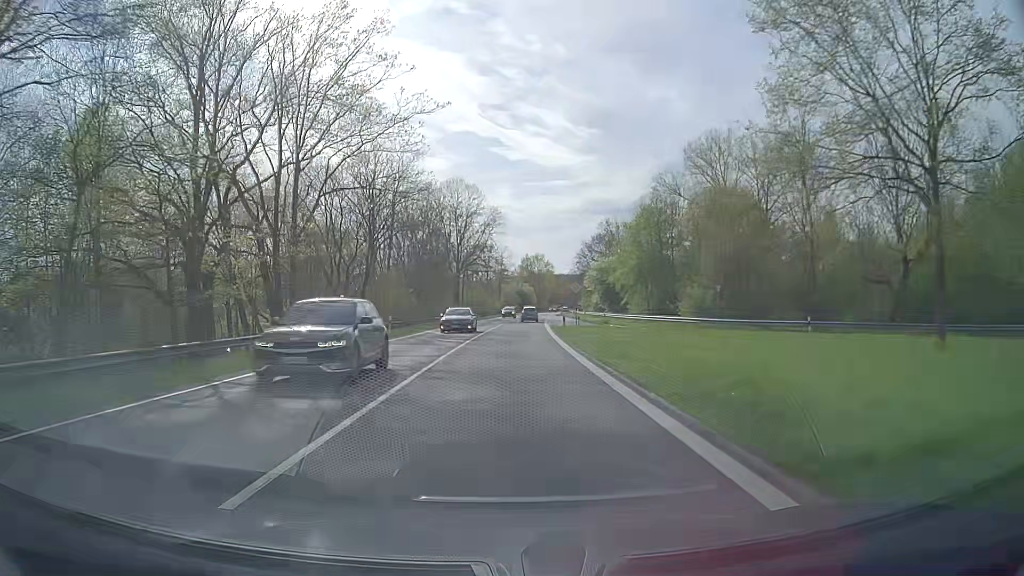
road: primary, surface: asphalt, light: Day
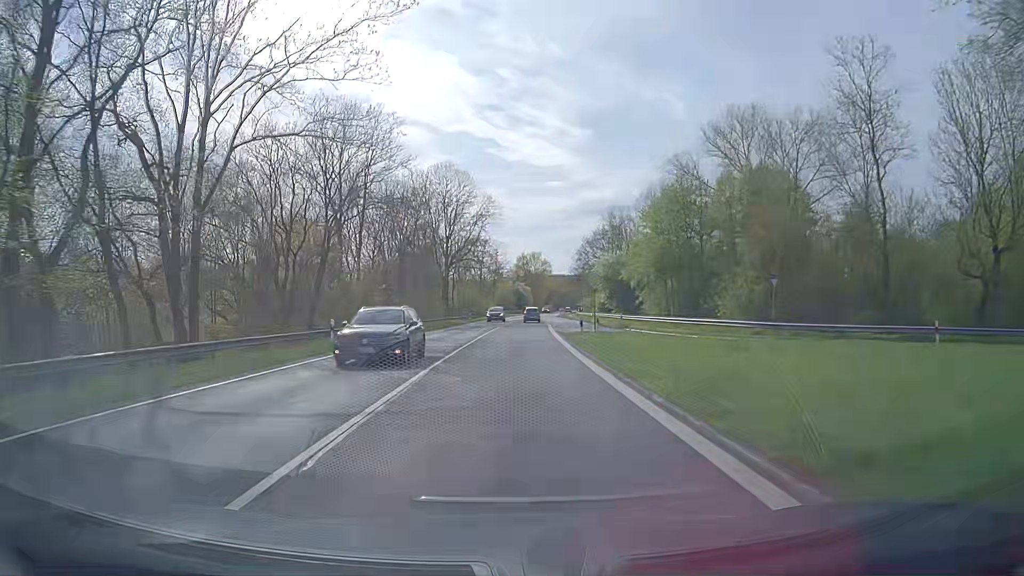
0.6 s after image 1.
(+0.1, +11.1) m; +1°
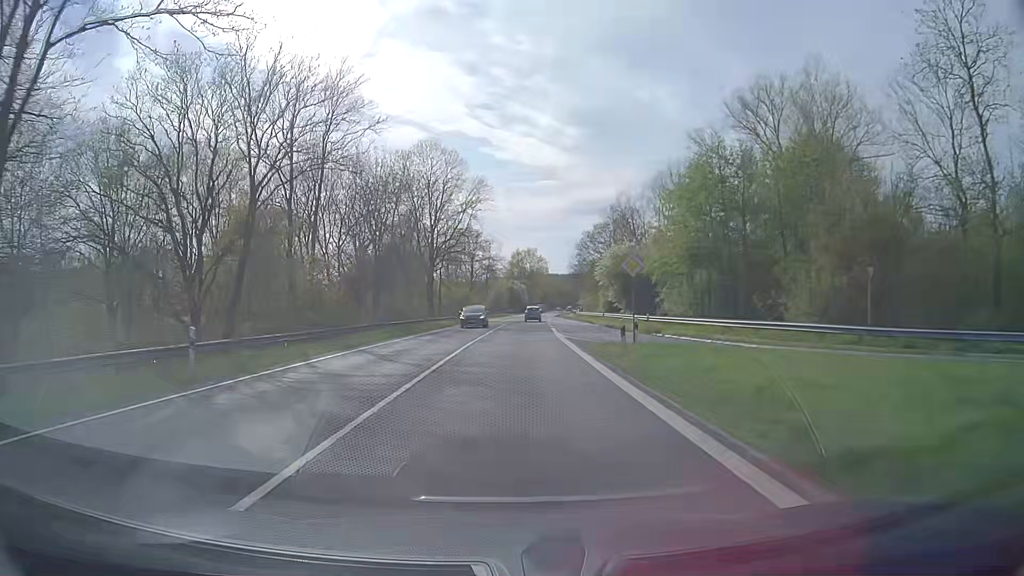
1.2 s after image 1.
(+0.1, +11.1) m; 0°
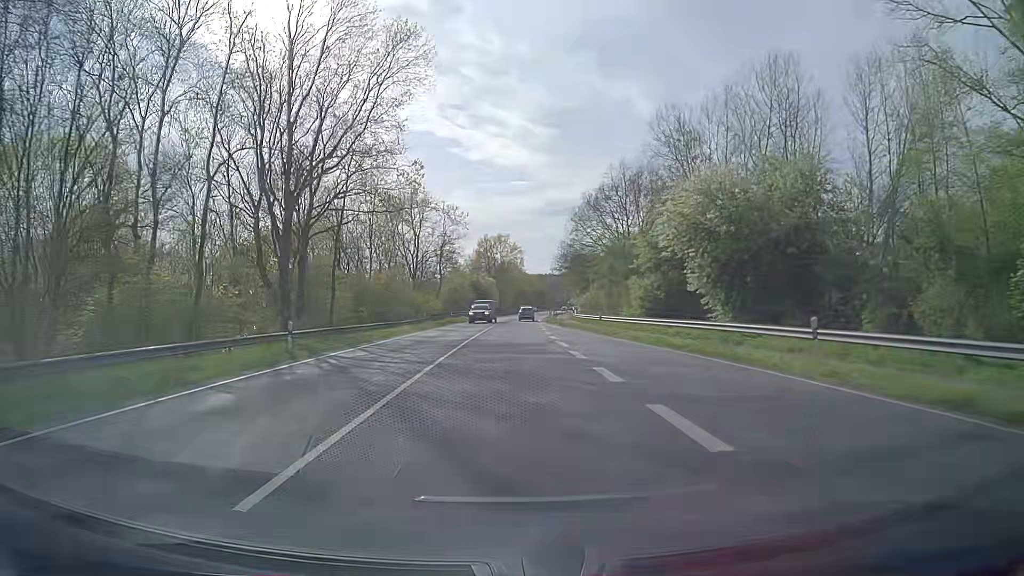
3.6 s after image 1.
(+1.2, +42.7) m; +3°
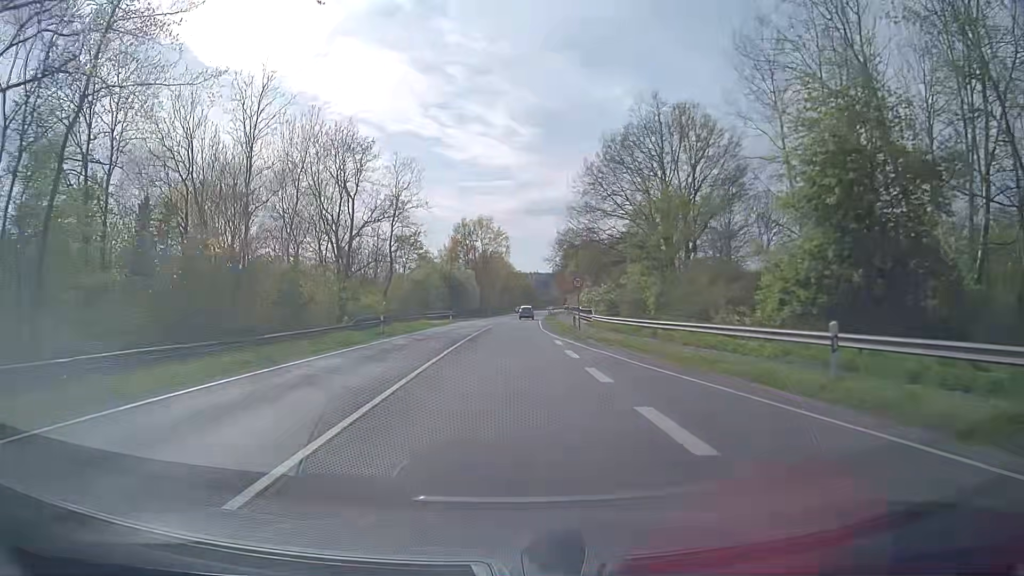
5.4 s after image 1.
(+0.3, +30.1) m; +1°
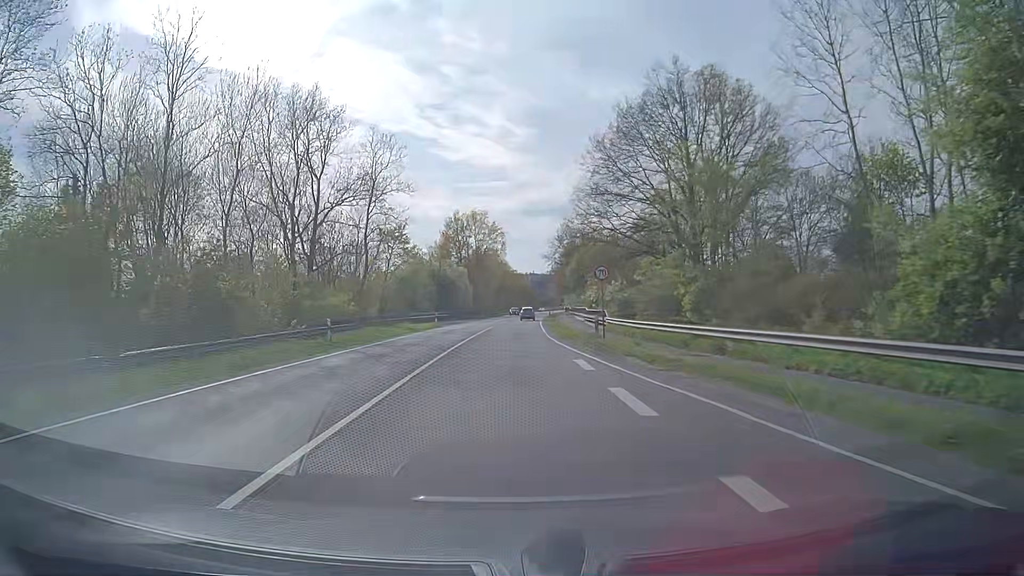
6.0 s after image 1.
(0.0, +9.8) m; 0°
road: primary_link
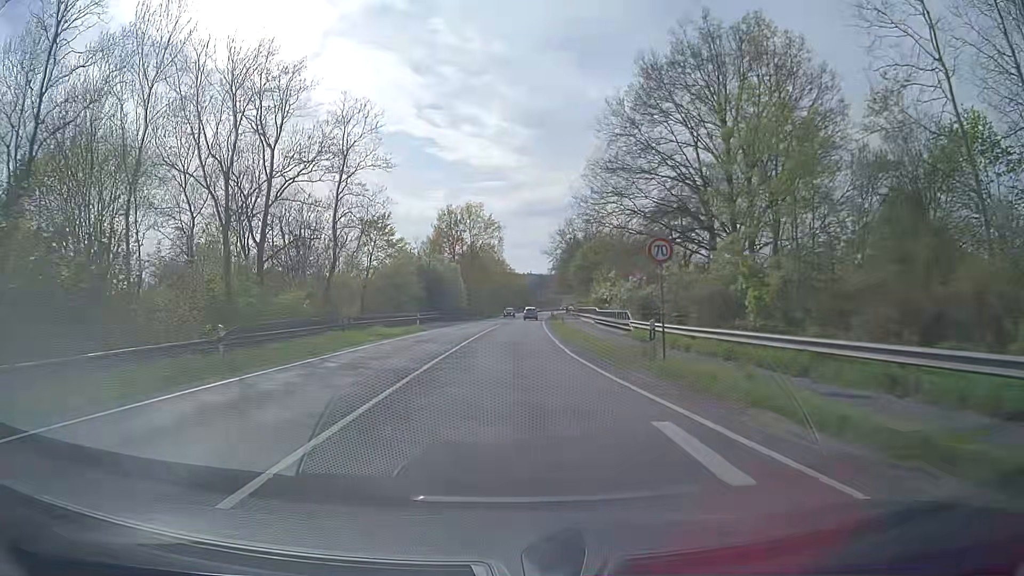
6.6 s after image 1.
(0.0, +9.7) m; +1°
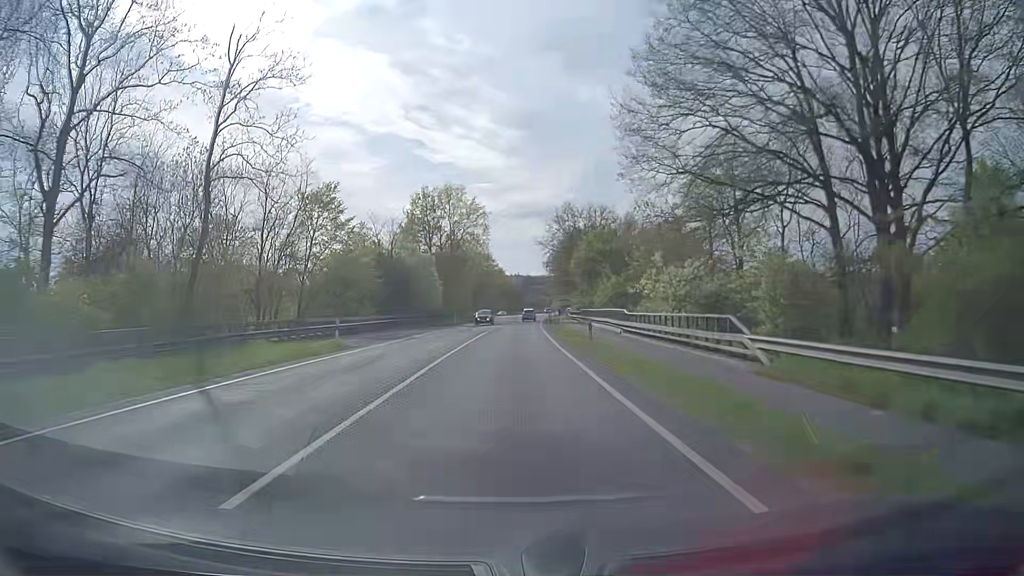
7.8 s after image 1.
(+0.1, +19.1) m; +1°
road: primary
(0, +10) (0, +20) (0, +30) (+1, +40) (+1, +50) (+1, +60) (+2, +70) (+2, +80) (+3, +90) (+3, +100) m
